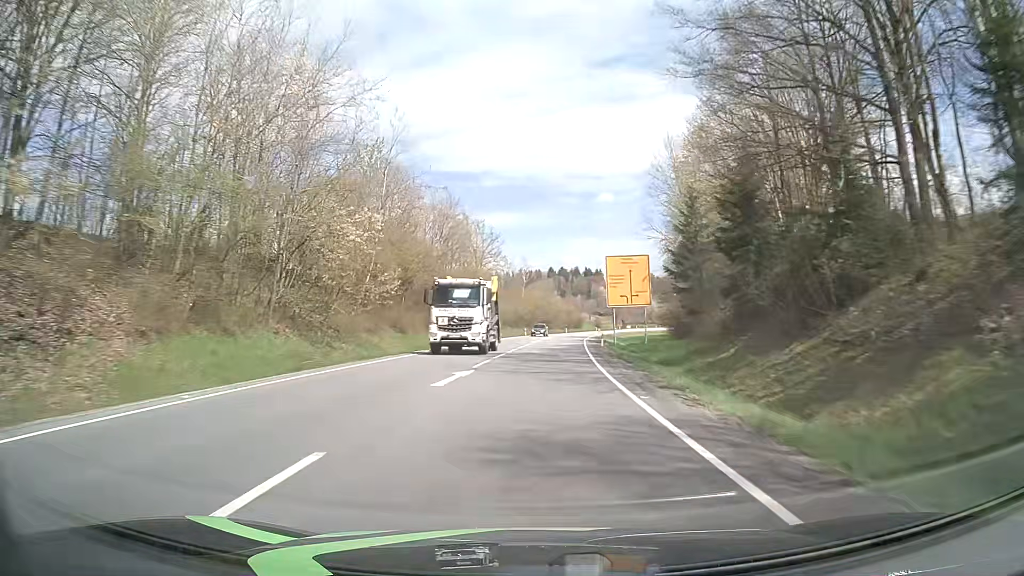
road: primary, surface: asphalt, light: Day
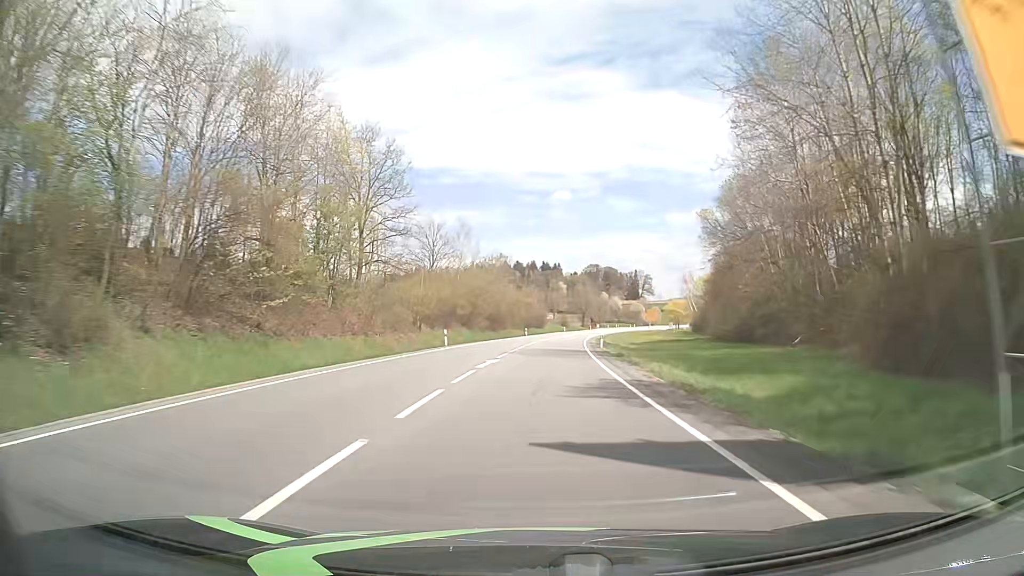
(+1.6, +47.6) m; +4°
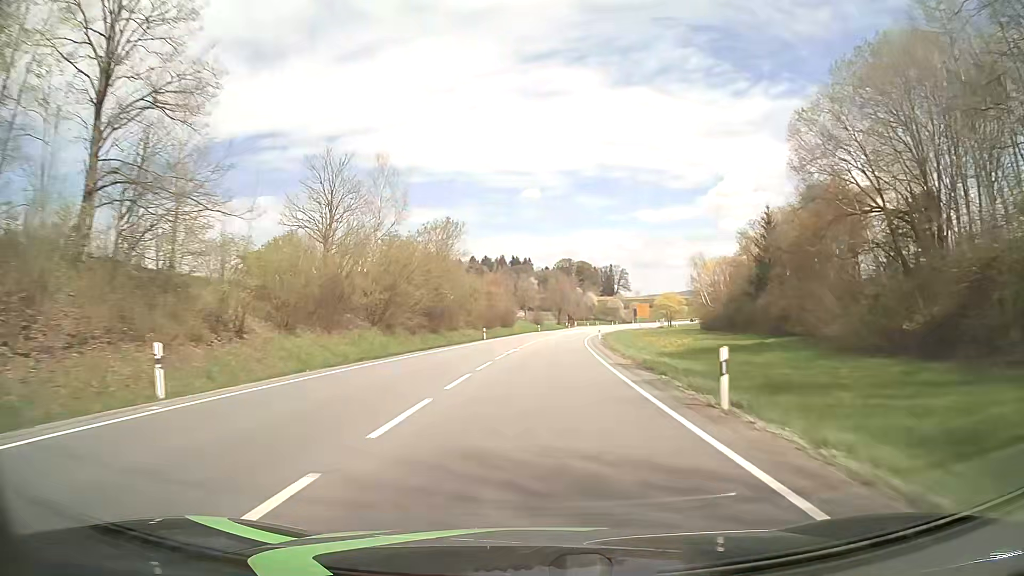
(+0.6, +31.7) m; +2°
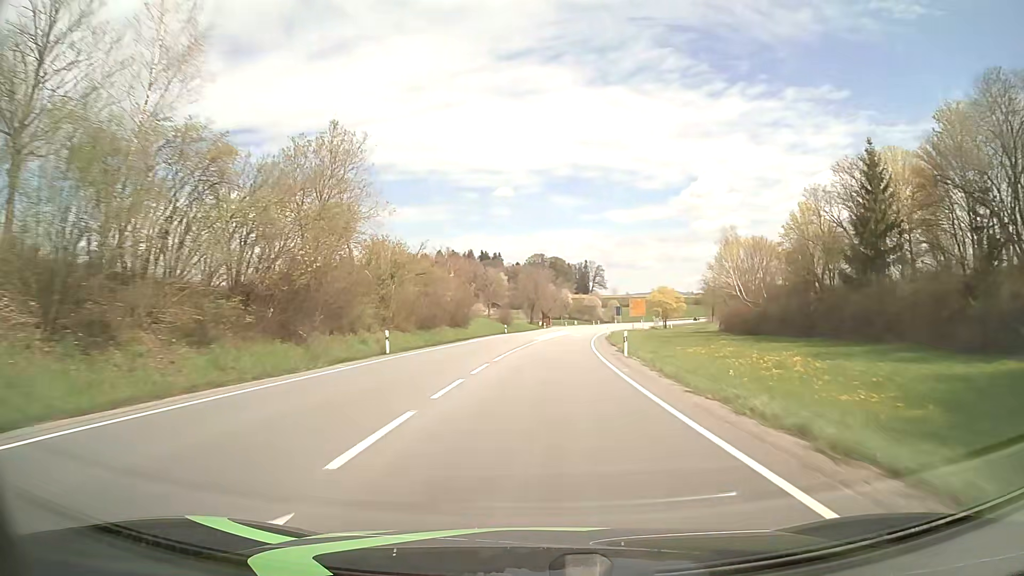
(+0.6, +31.7) m; +2°
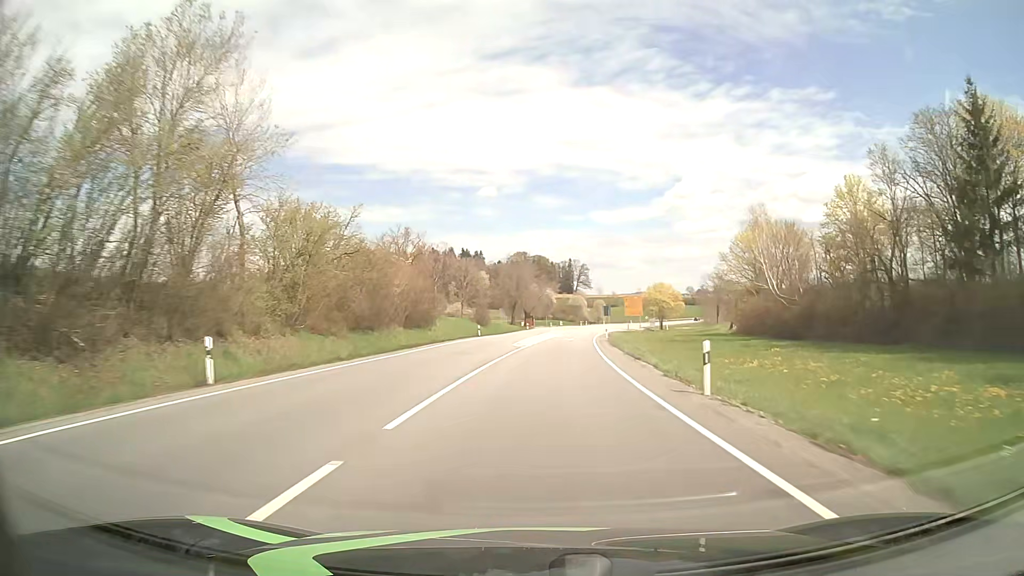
(+0.2, +15.9) m; +2°
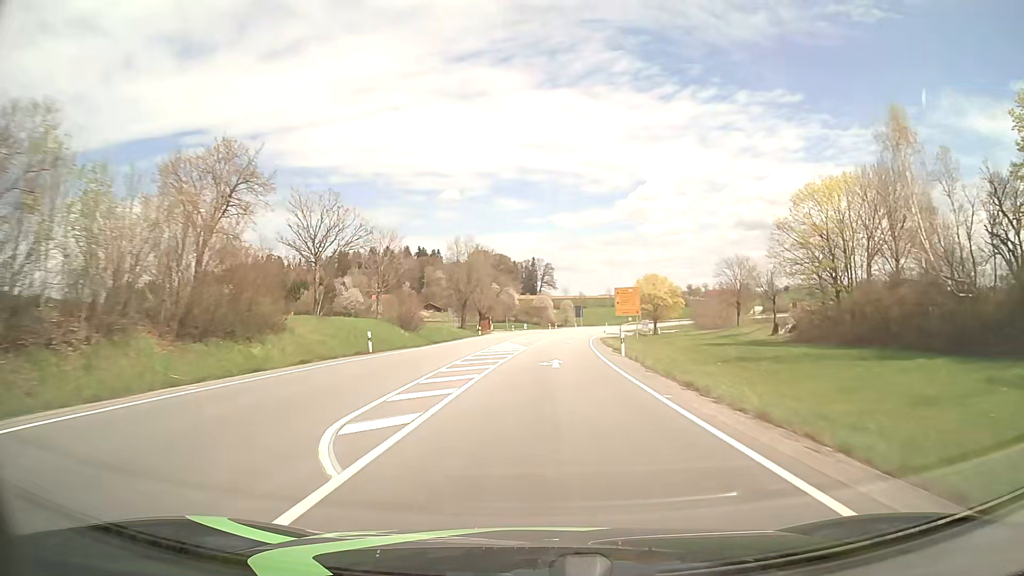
(+0.9, +31.7) m; +3°
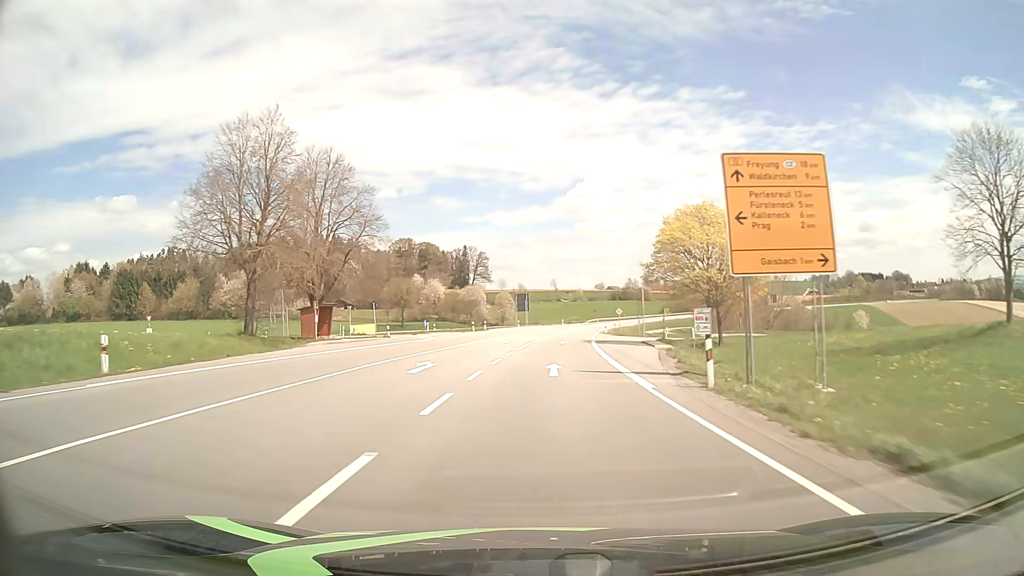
(+2.8, +63.3) m; +5°
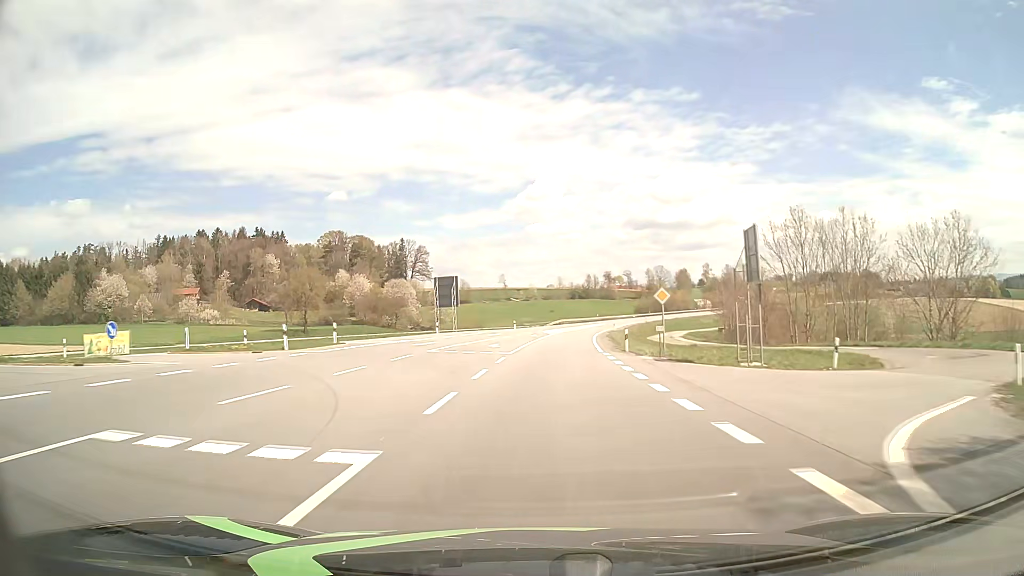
(+1.7, +47.5) m; +4°
